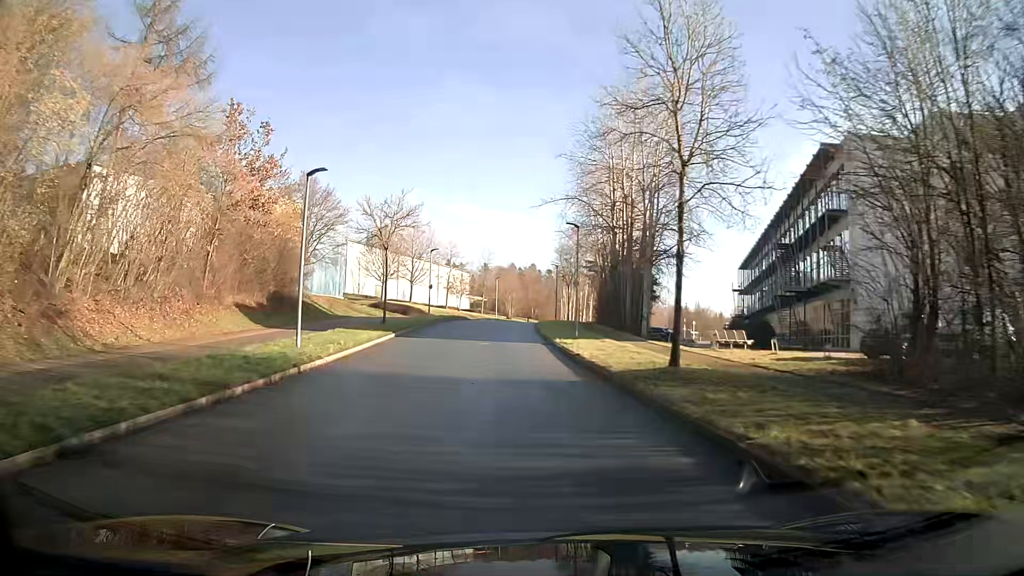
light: Day
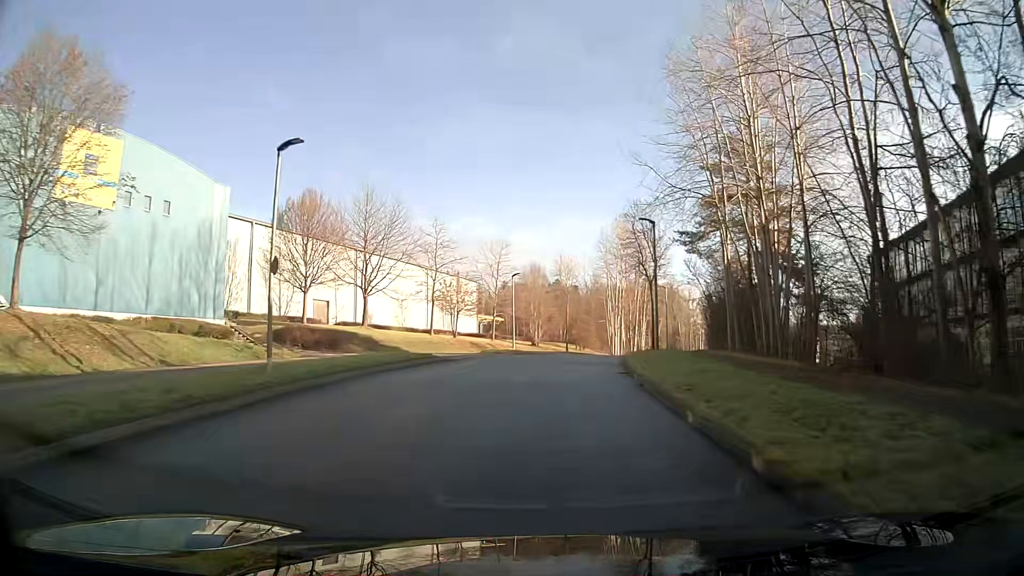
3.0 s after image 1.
(-1.2, +36.0) m; -1°
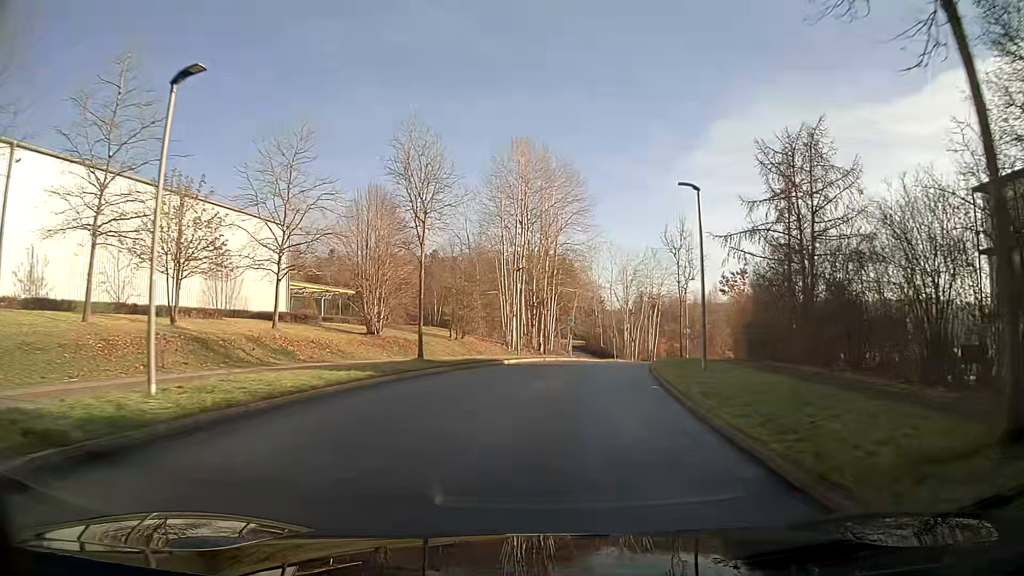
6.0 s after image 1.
(+2.9, +34.3) m; +12°
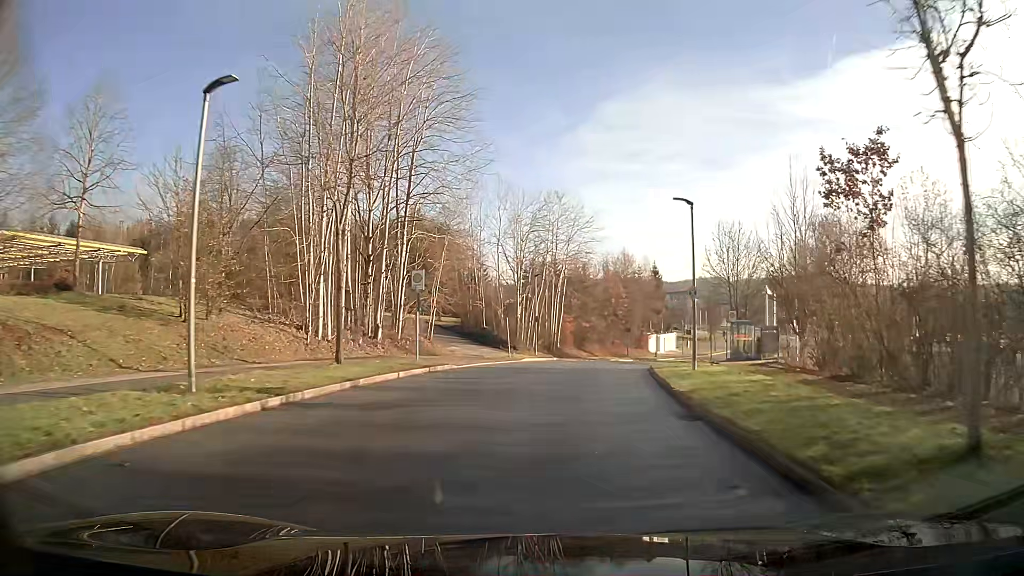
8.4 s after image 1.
(+2.5, +28.1) m; +10°
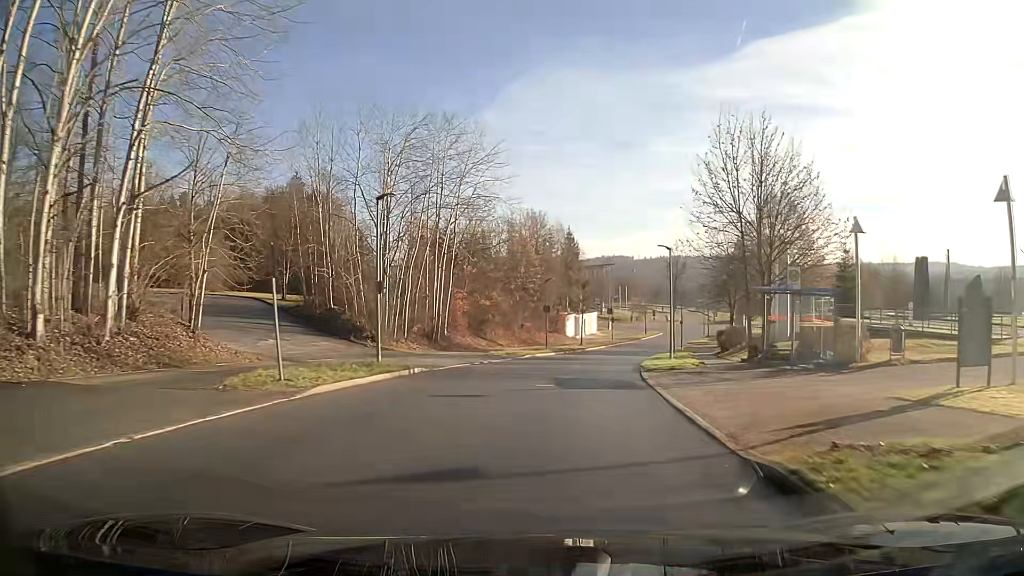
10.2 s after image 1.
(+1.6, +21.8) m; +8°
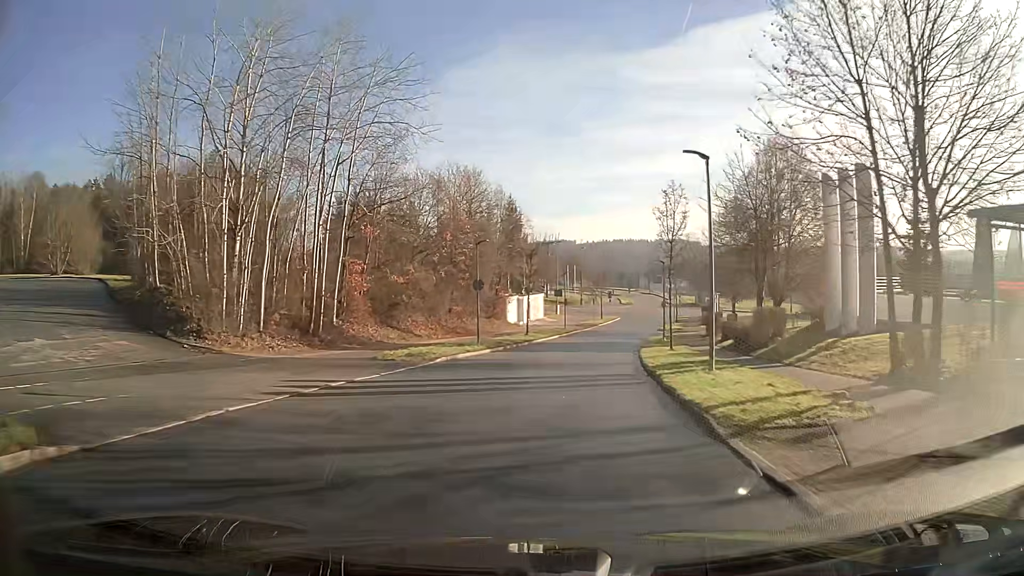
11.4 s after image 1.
(+0.7, +15.0) m; +5°
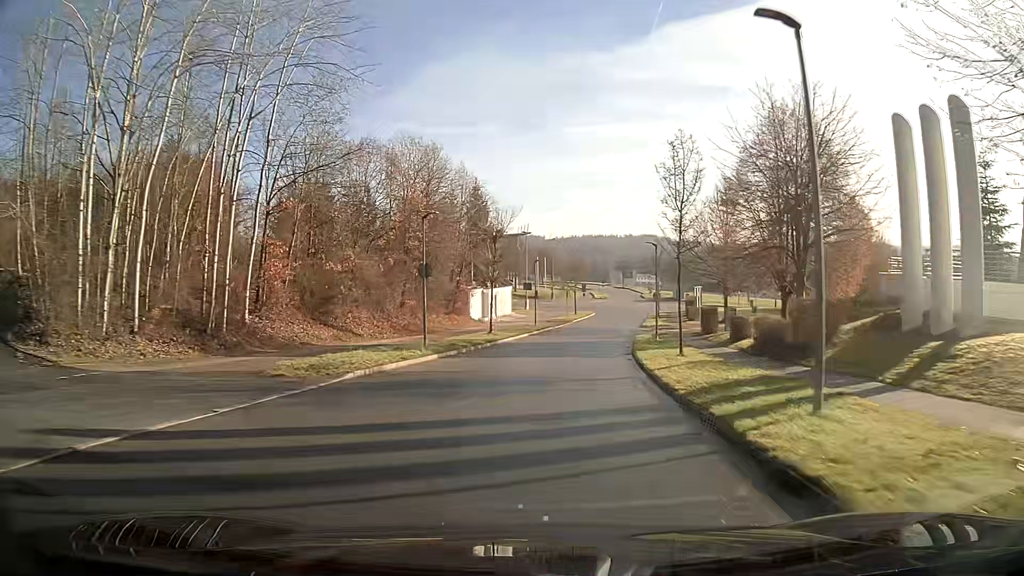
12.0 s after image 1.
(+0.2, +7.5) m; +2°
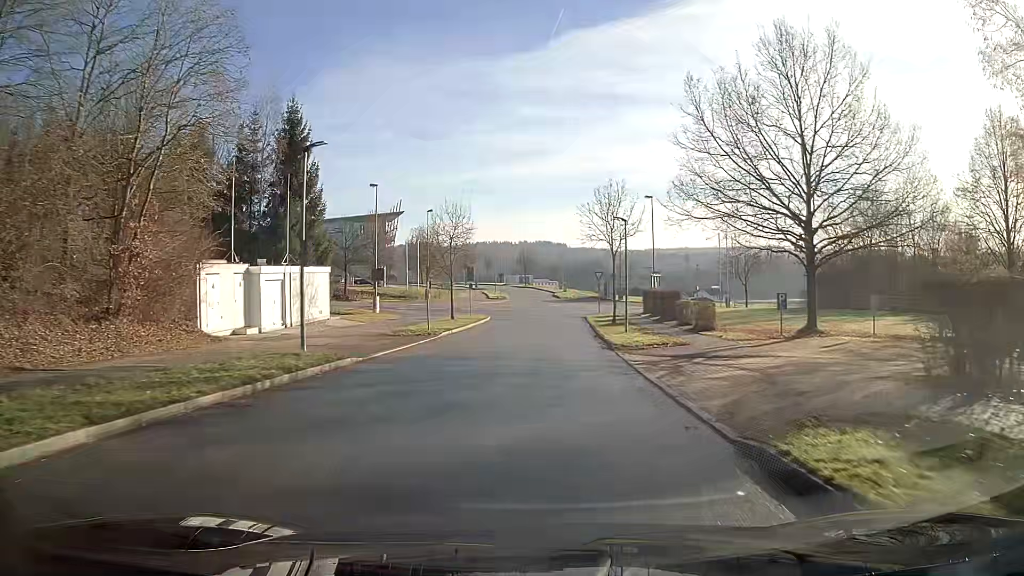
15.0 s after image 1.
(+2.8, +35.2) m; +8°
(0, +10) (0, +20) (+1, +30) (+1, +40) (+1, +50) (0, +60) (-8, +65) (-17, +63) (-27, +60) (-36, +56) m
